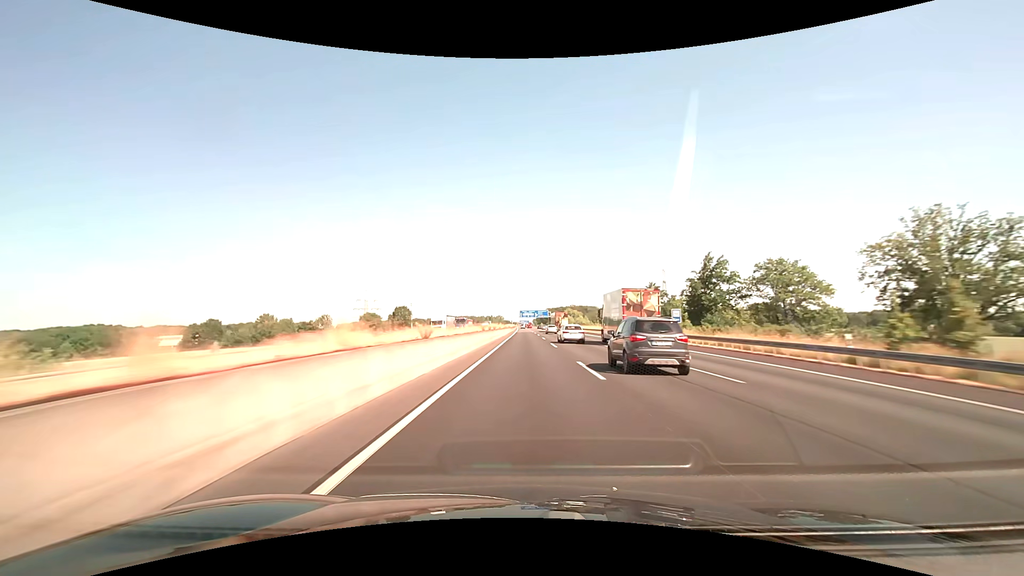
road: motorway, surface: asphalt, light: Day
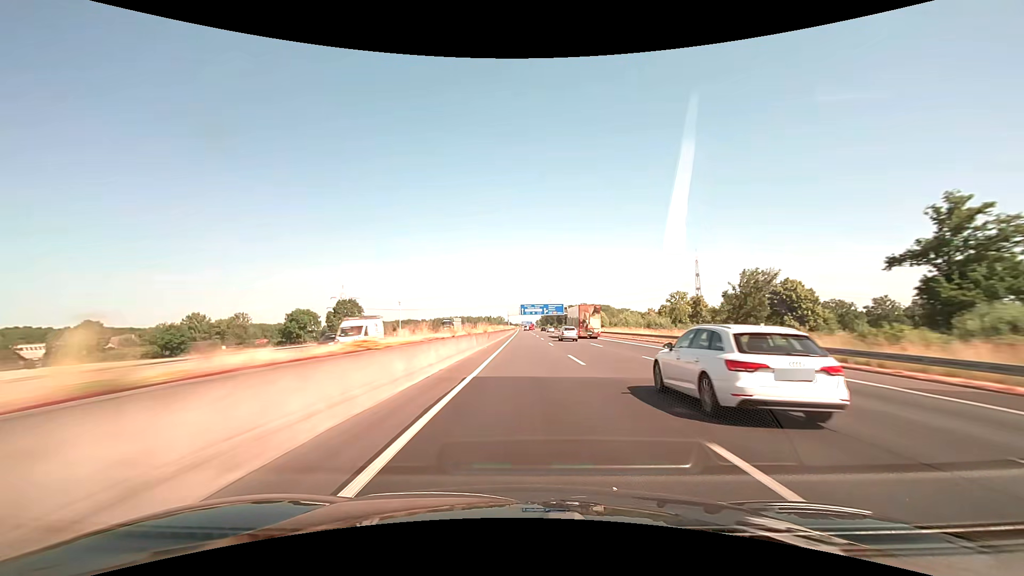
(-0.3, +85.8) m; 0°
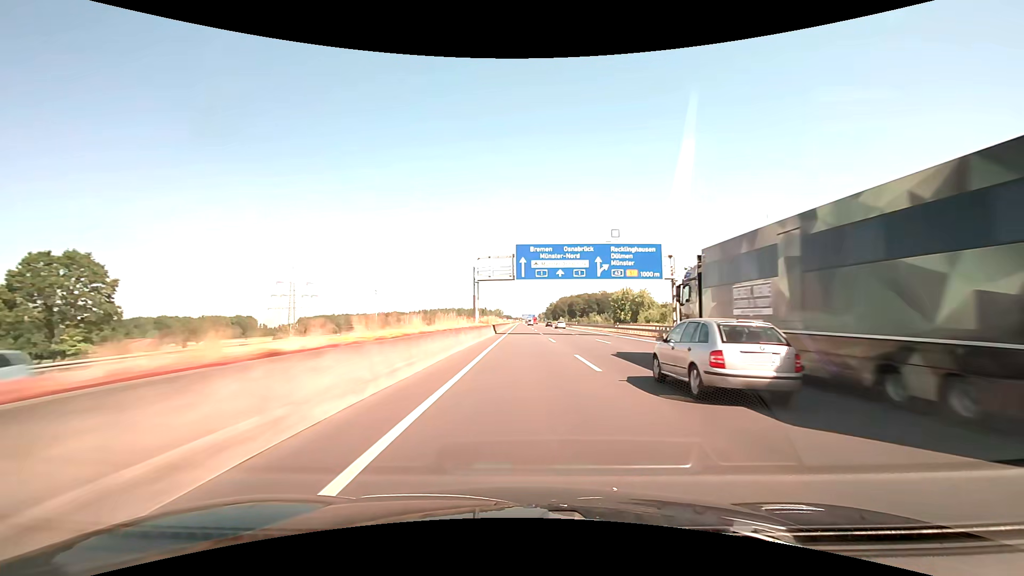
(-0.3, +113.7) m; 0°
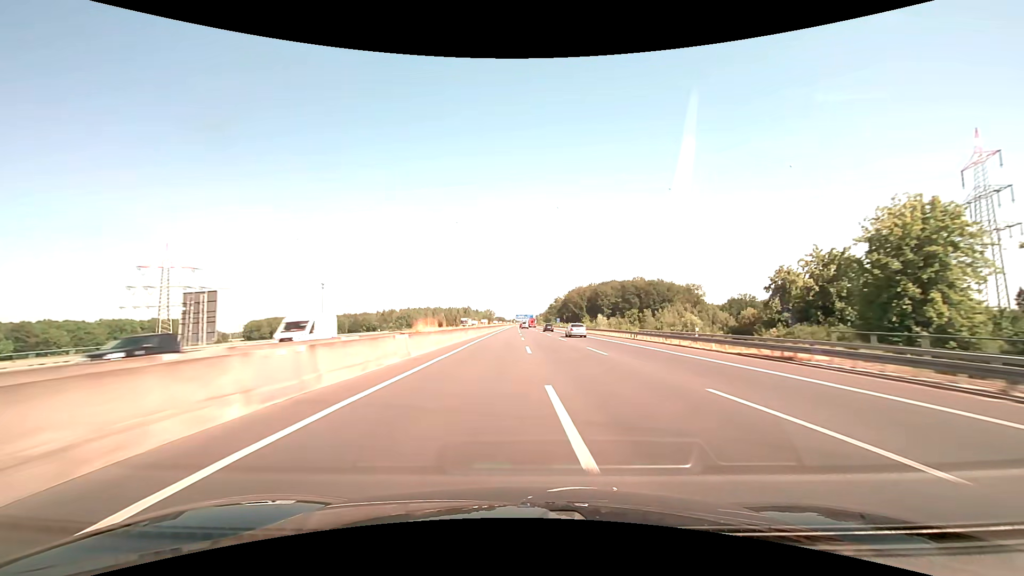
(+0.4, +136.0) m; +1°
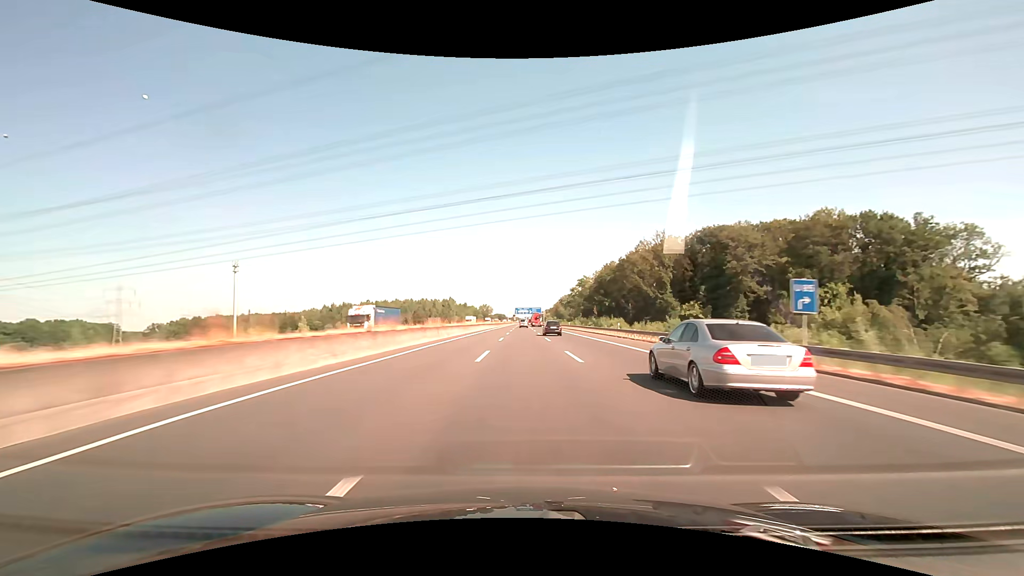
(+0.1, +133.7) m; 0°
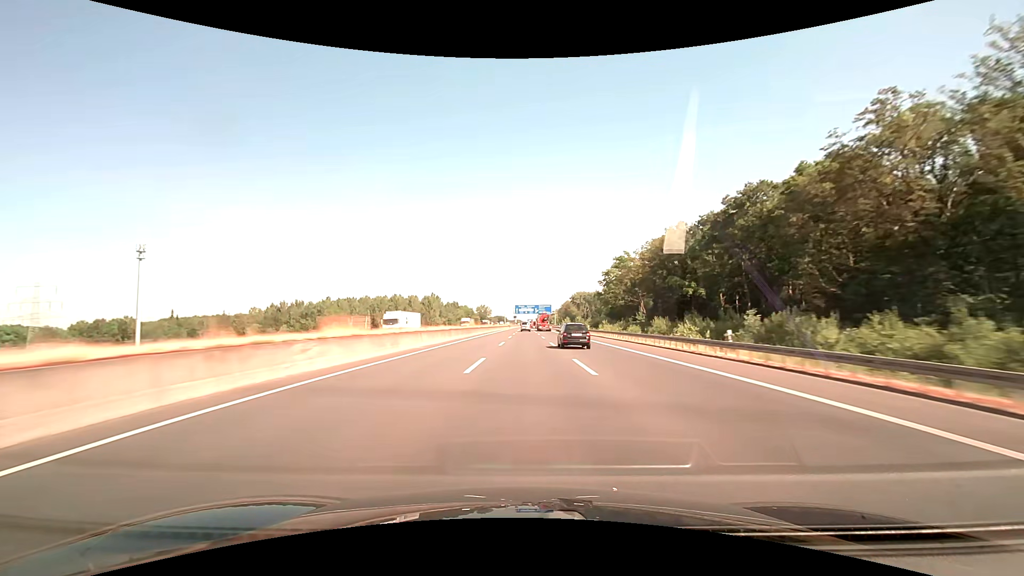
(-0.4, +75.7) m; 0°
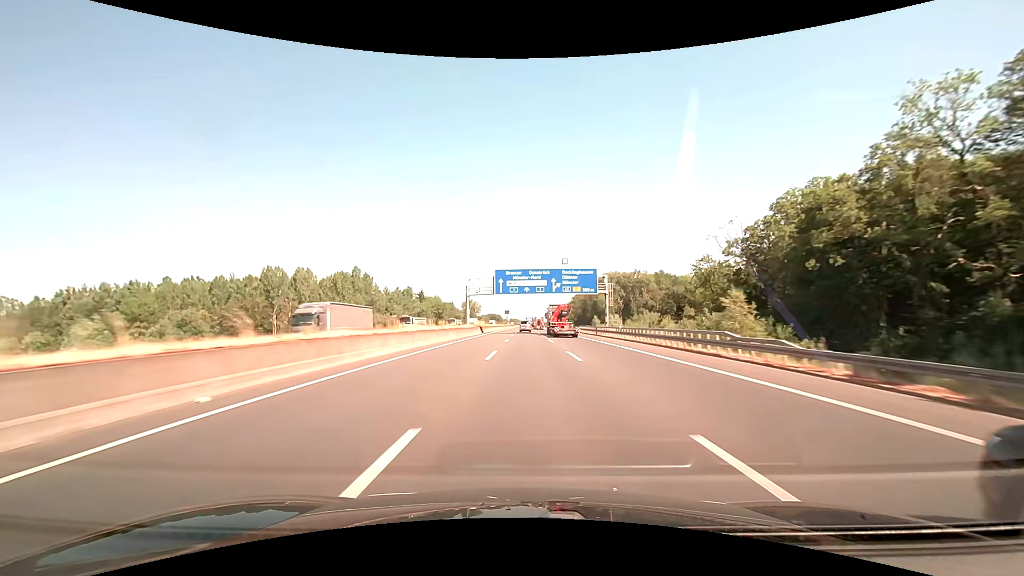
(+0.2, +122.3) m; 0°
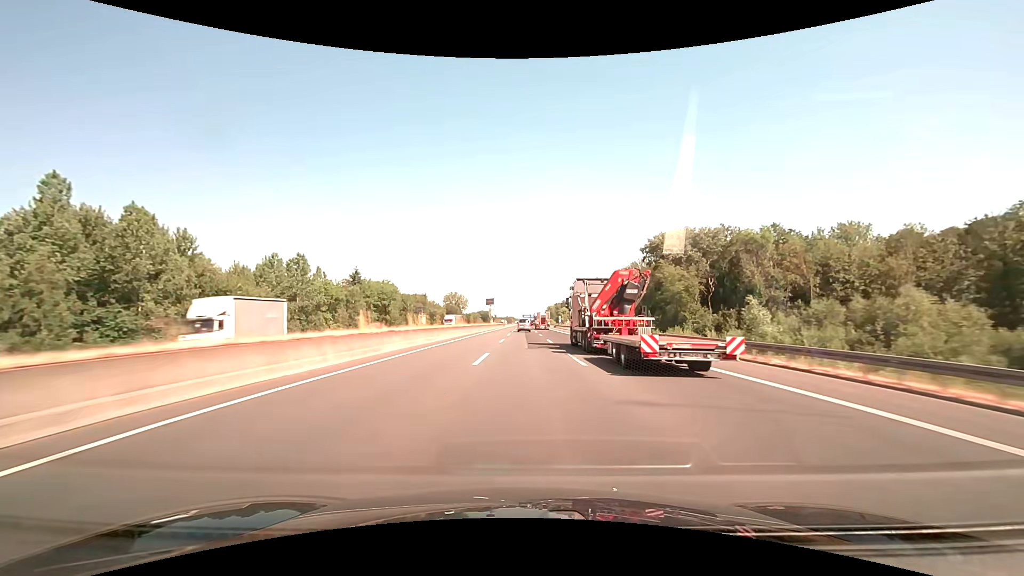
(+0.4, +93.8) m; 0°
(0, +10) (0, +20) (0, +30) (0, +40) (0, +50) (0, +60) (0, +70) (0, +80) (0, +90) (0, +100) m
